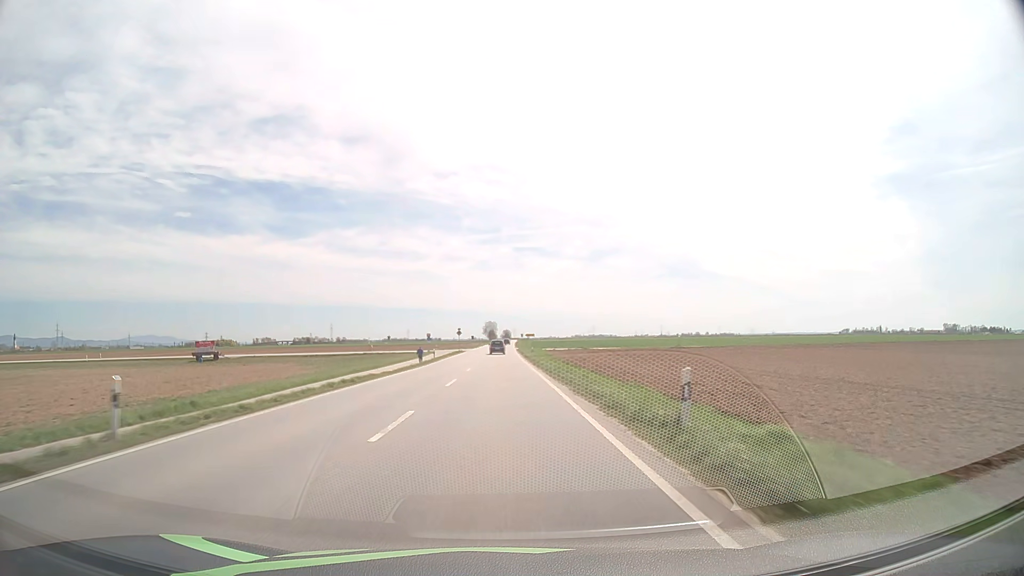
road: primary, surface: asphalt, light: Day
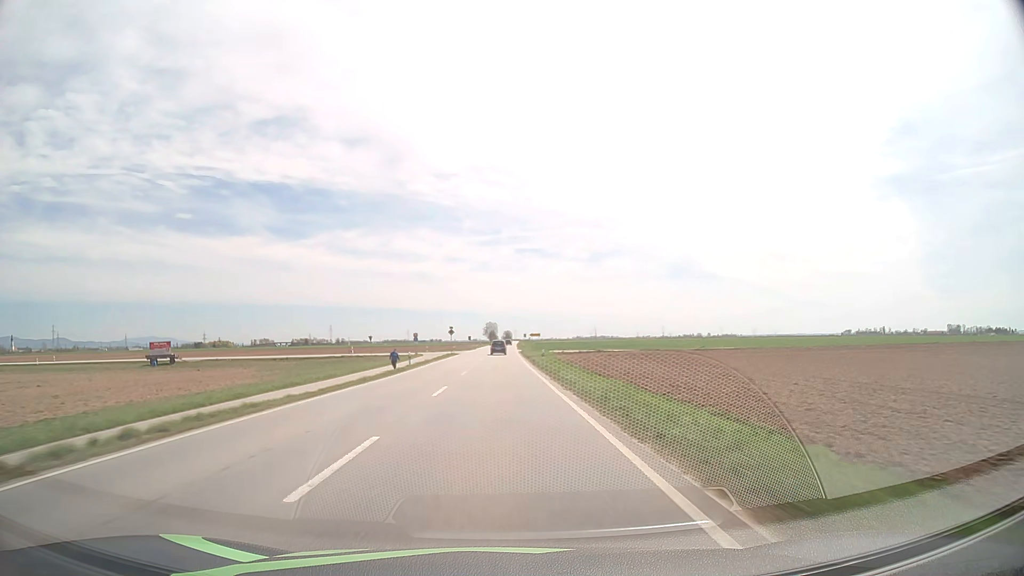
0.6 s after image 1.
(0.0, +15.8) m; 0°
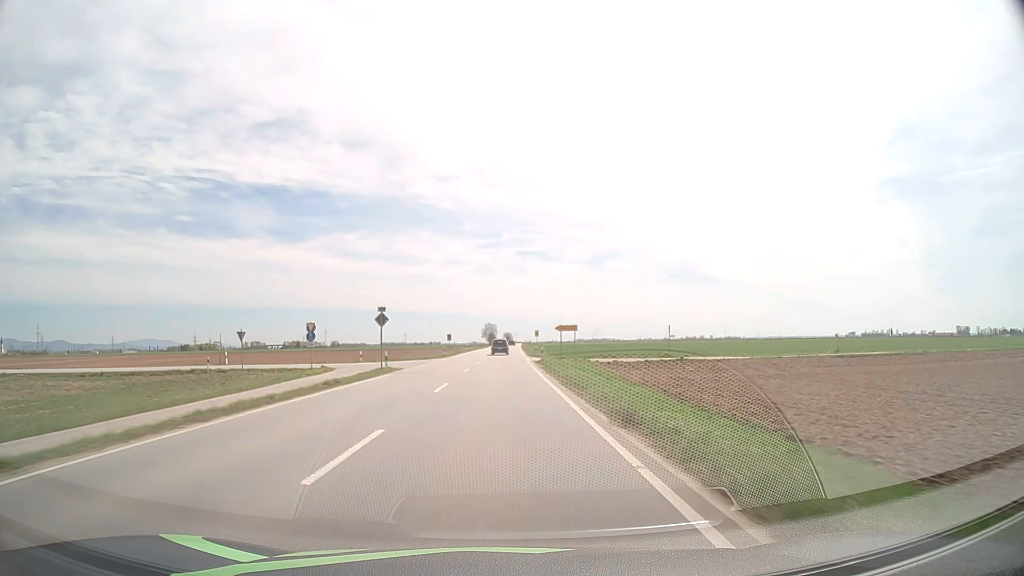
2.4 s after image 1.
(-0.1, +47.5) m; 0°
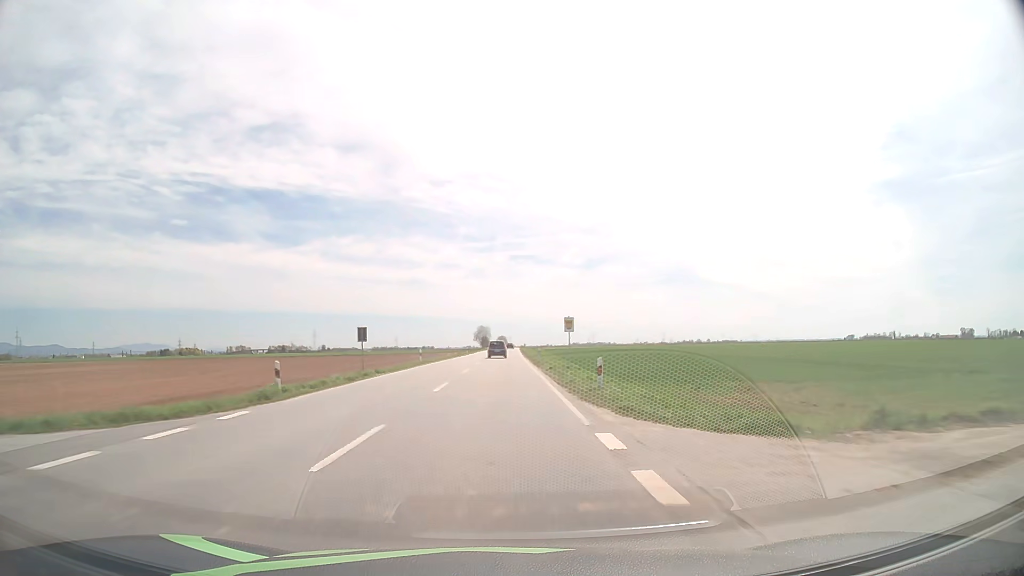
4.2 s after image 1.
(+0.2, +47.5) m; 0°
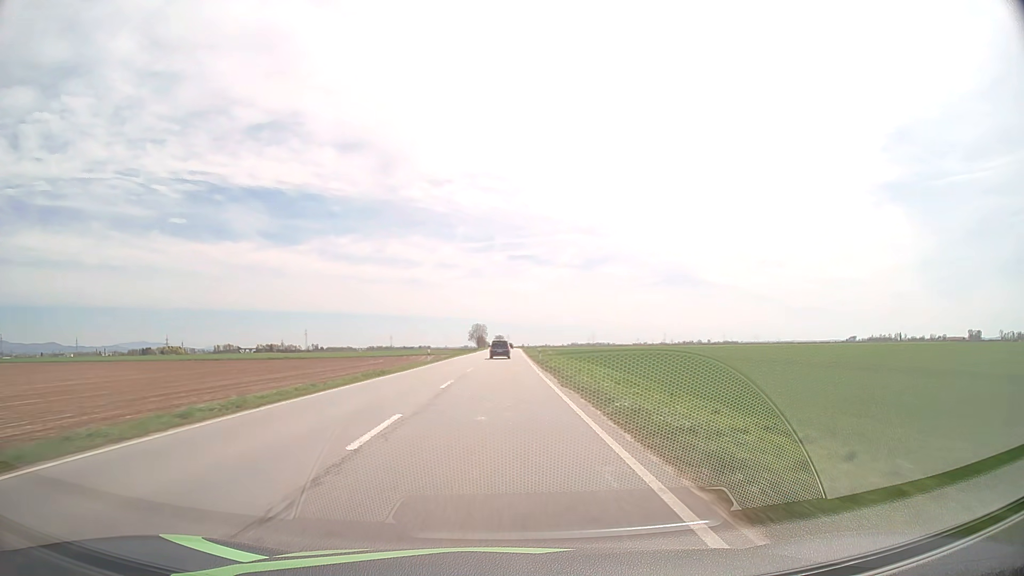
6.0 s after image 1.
(+0.1, +46.8) m; 0°
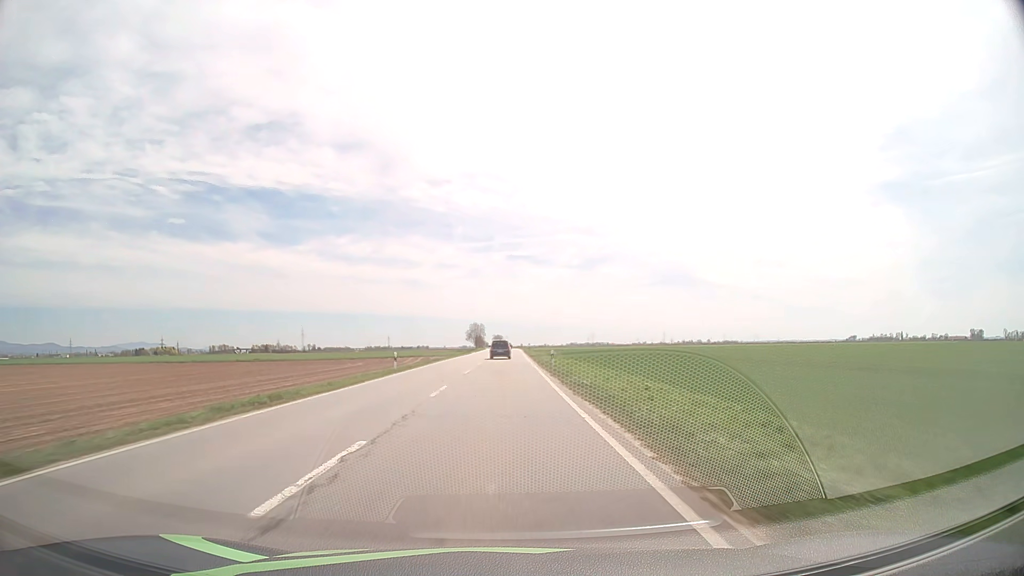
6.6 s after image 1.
(0.0, +15.2) m; 0°
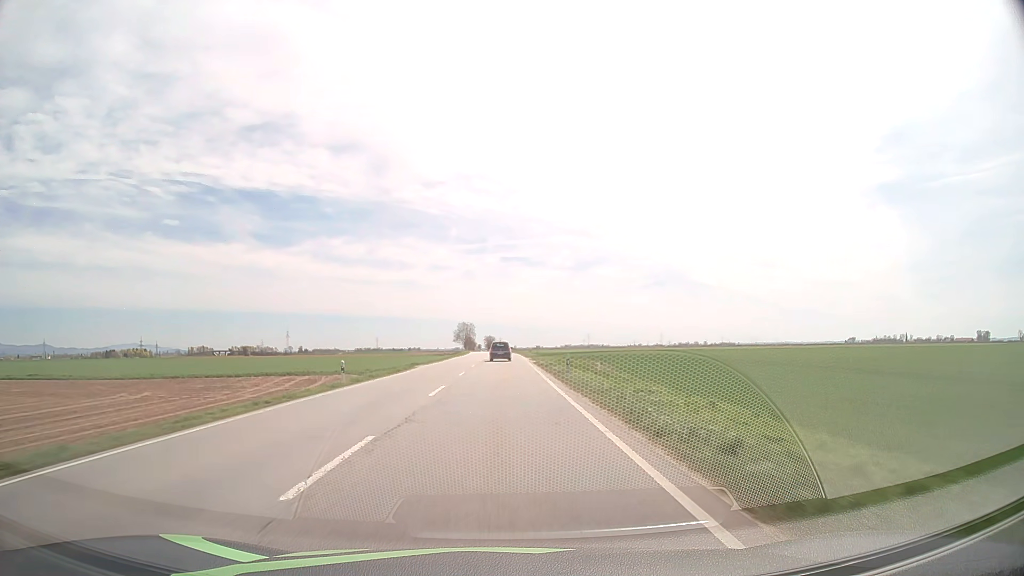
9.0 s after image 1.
(+0.4, +59.6) m; +1°
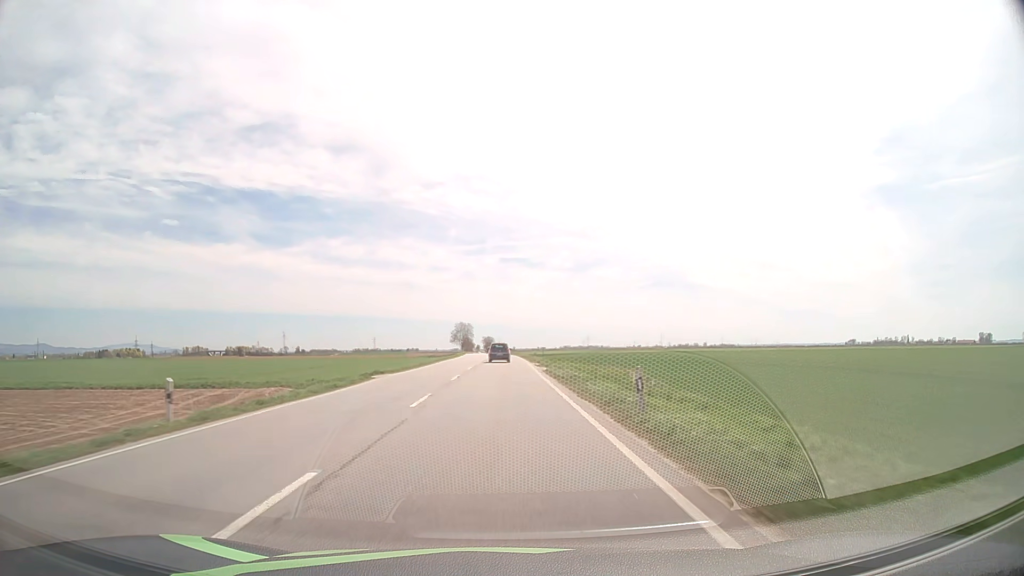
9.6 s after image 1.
(0.0, +14.8) m; 0°
(0, +10) (0, +20) (0, +30) (0, +40) (0, +50) (0, +60) (0, +70) (0, +80) (-1, +90) (-1, +100) m
